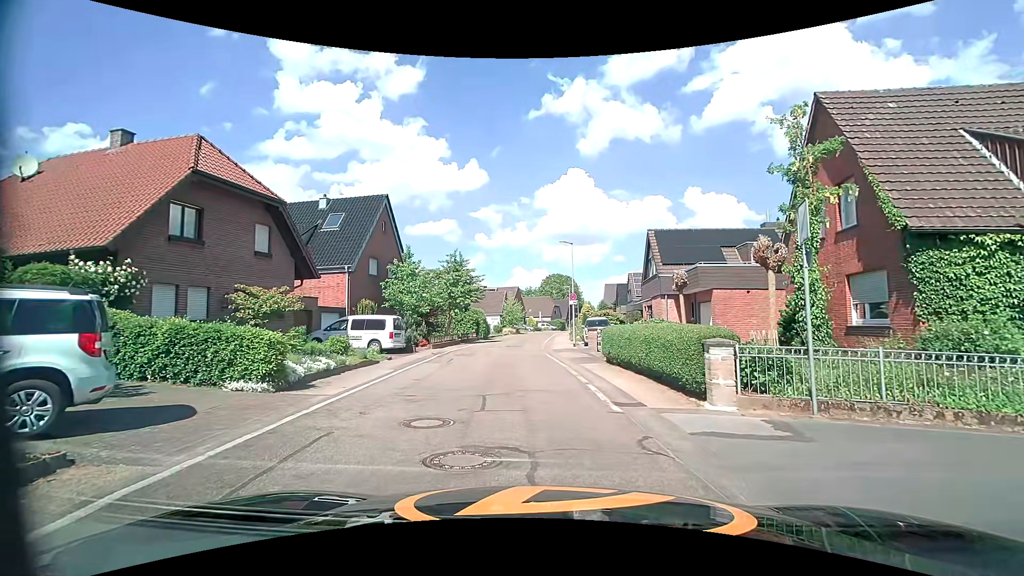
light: Day
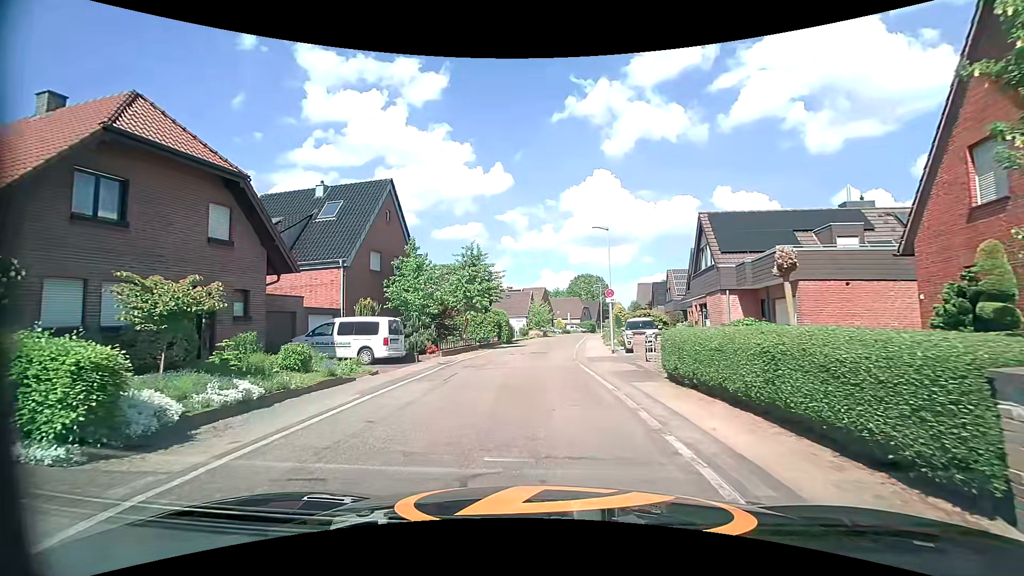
(-0.1, +5.1) m; -4°
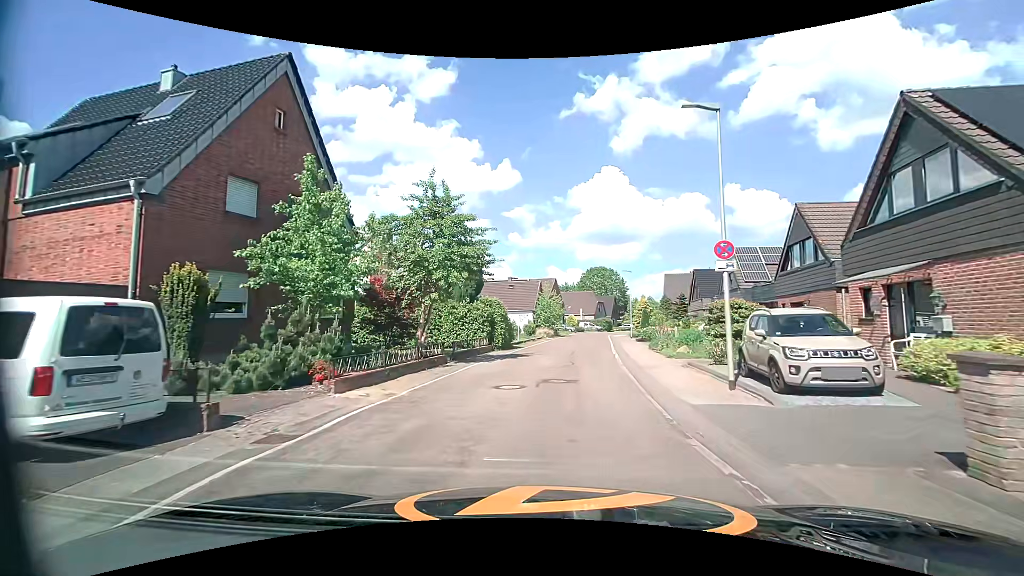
(-0.3, +14.0) m; 0°
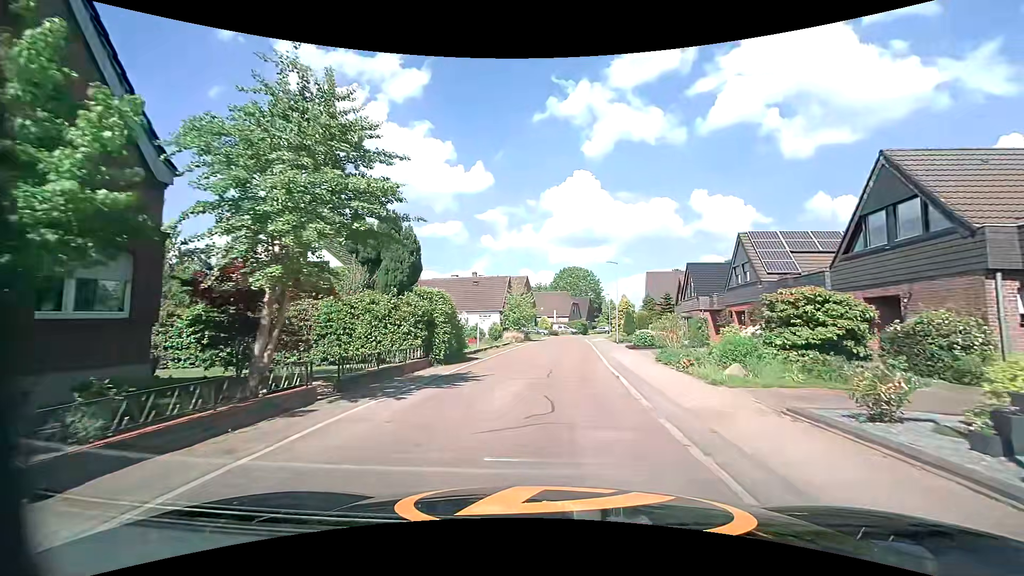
(+0.2, +8.4) m; +4°
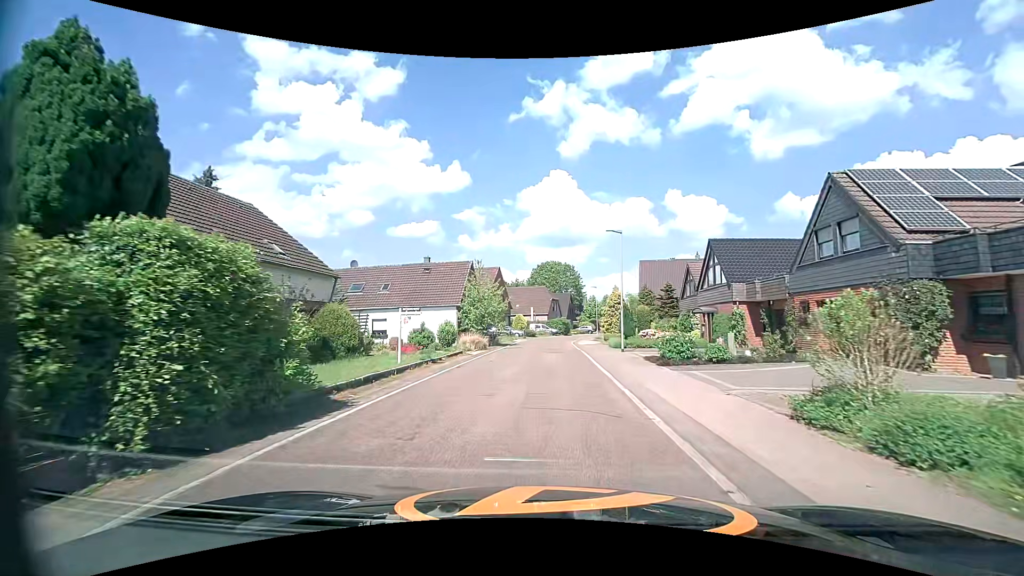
(+0.3, +12.4) m; +1°
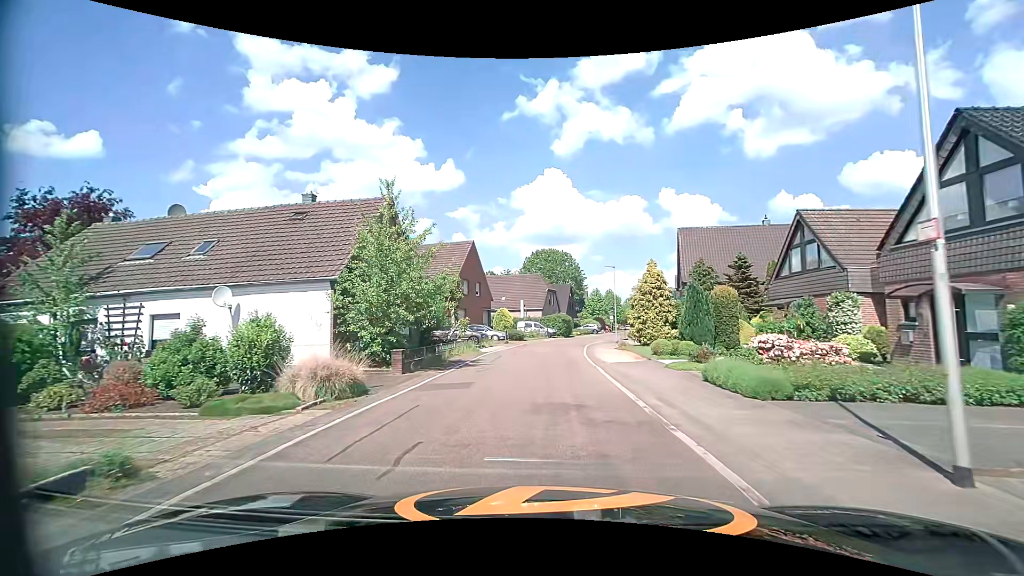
(+0.5, +20.4) m; +1°
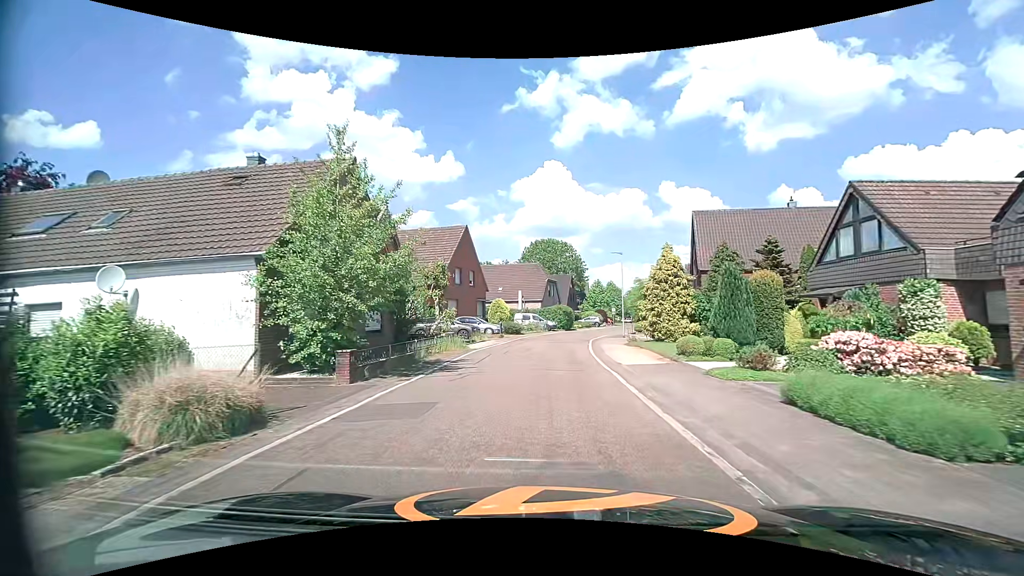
(0.0, +4.1) m; 0°
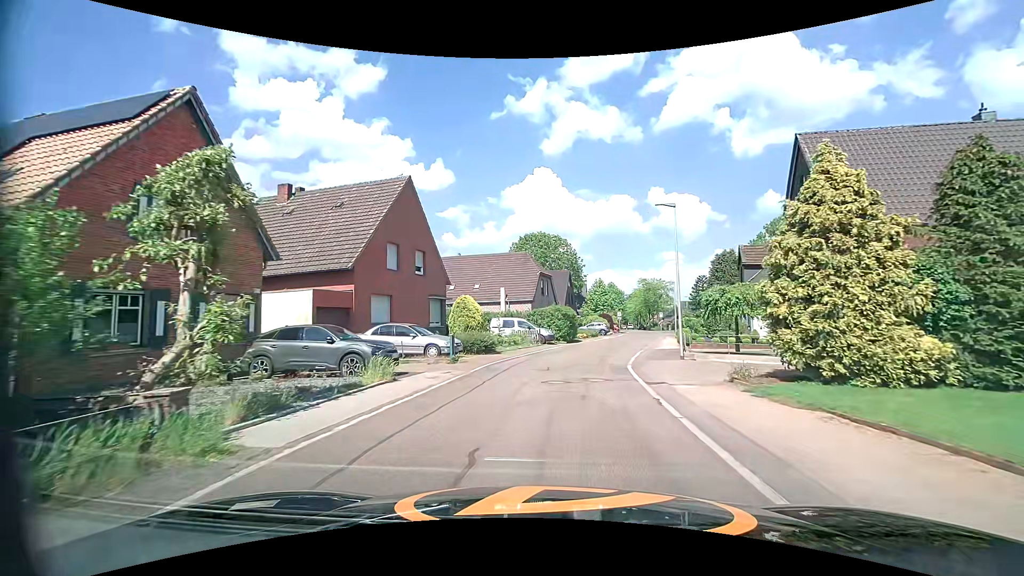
(+0.1, +16.9) m; +2°
